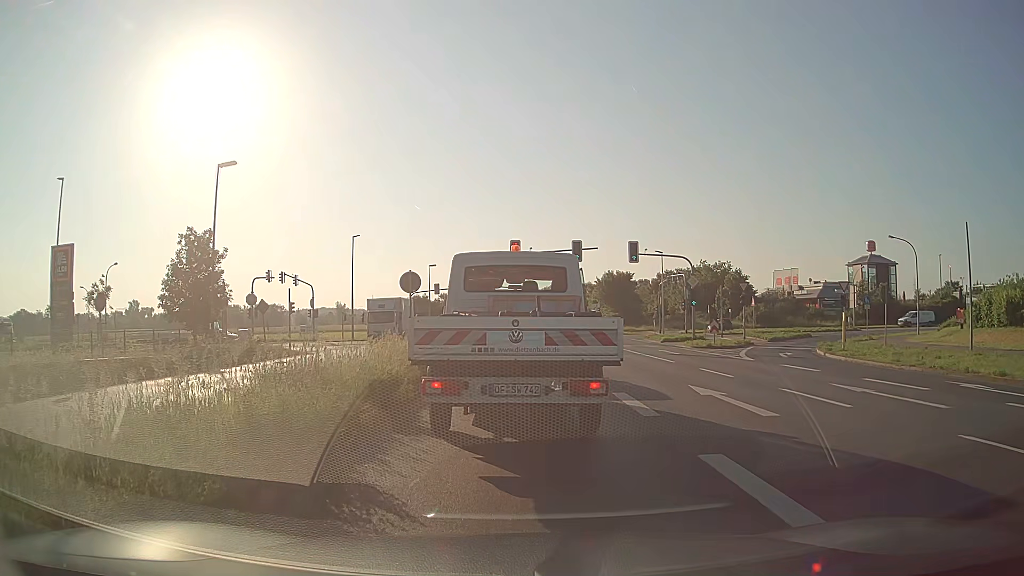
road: primary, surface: asphalt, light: Day
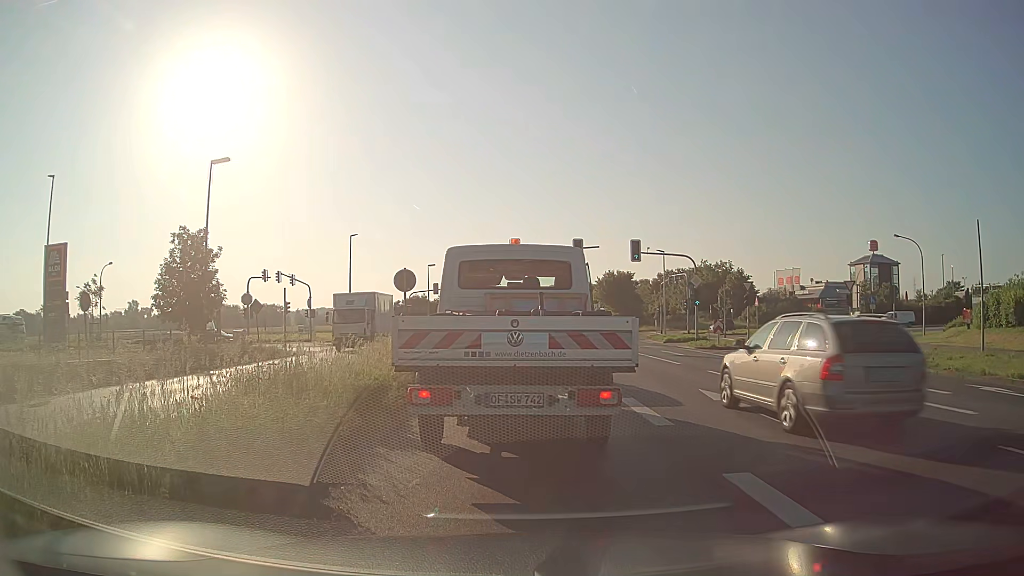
(0.0, +0.8) m; 0°
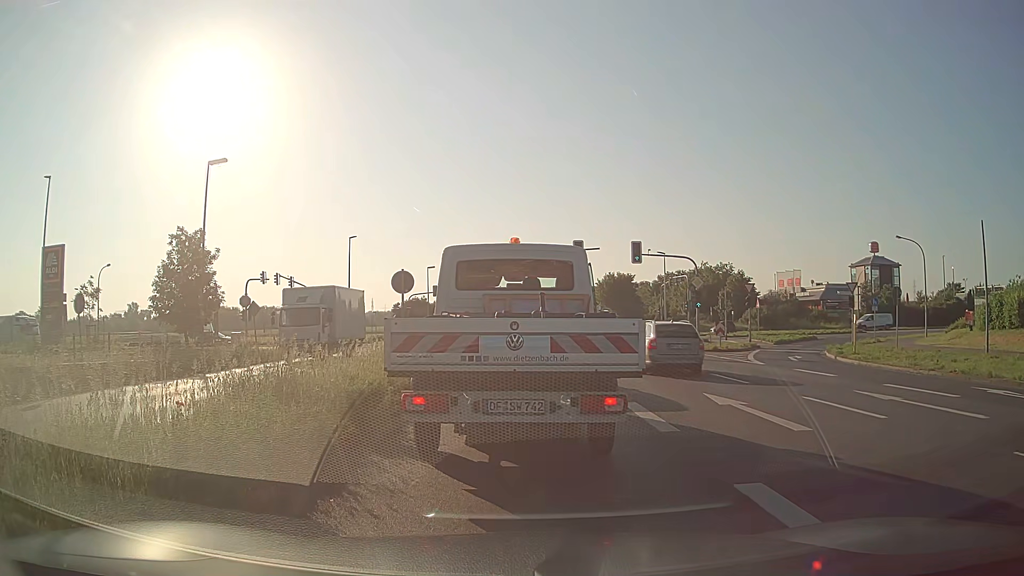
(0.0, +0.3) m; 0°
(0, +10) (0, +20) (0, +30) (0, +40) (0, +50) (-3, +60) (-9, +67) (-19, +70) (-29, +69) (-39, +68) m
